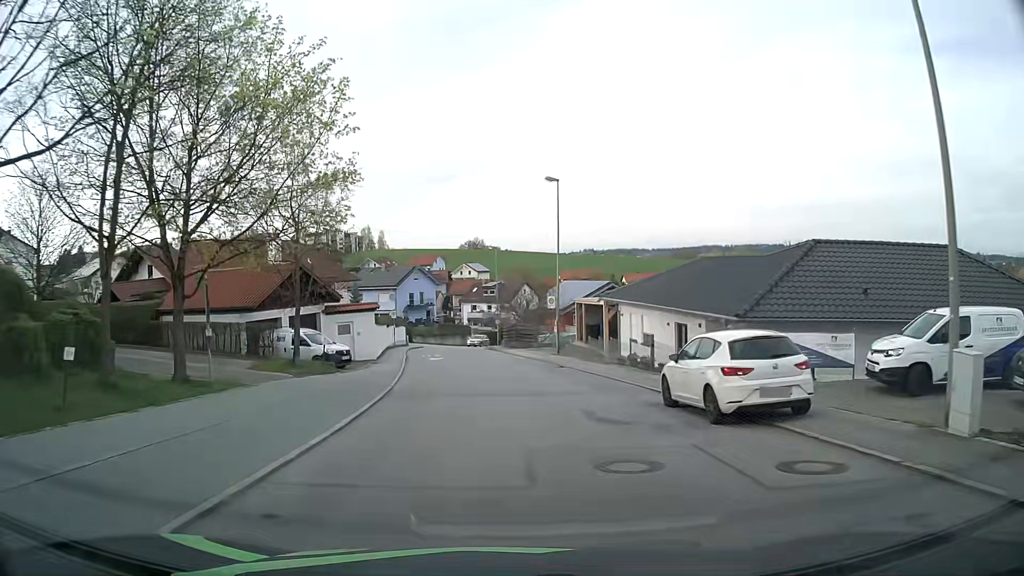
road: residential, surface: asphalt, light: Day
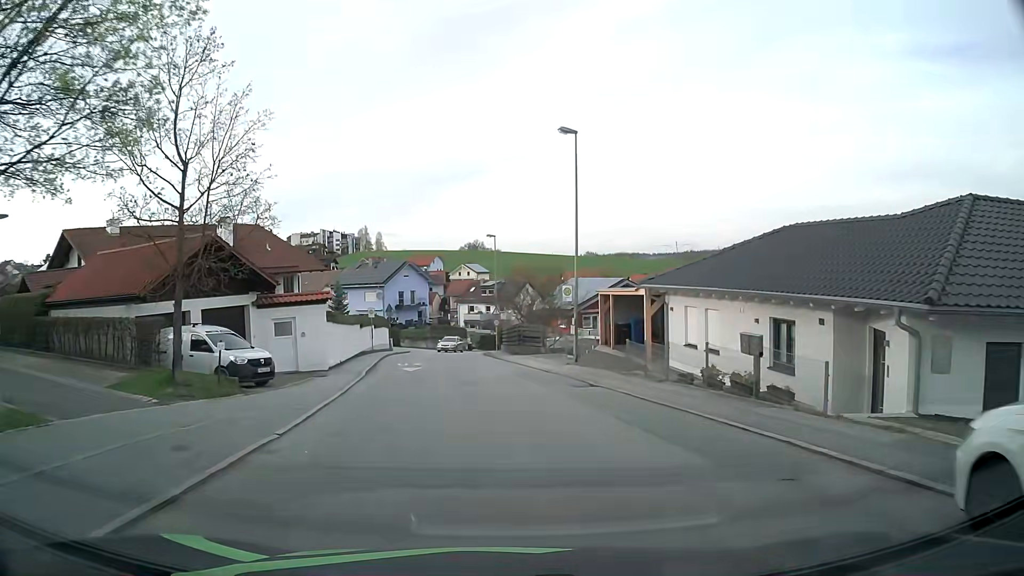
(0.0, +9.6) m; 0°
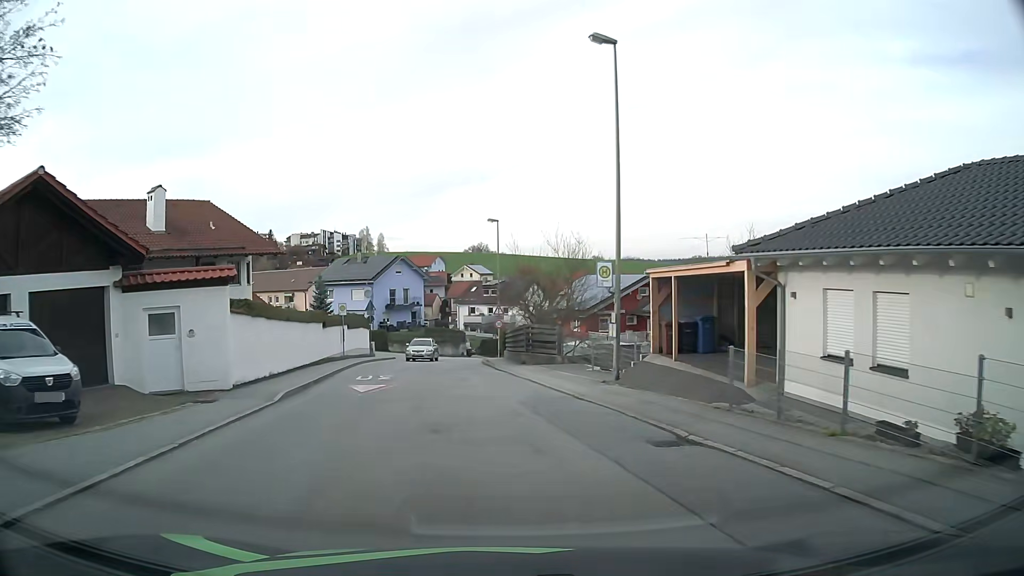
(0.0, +9.6) m; -1°
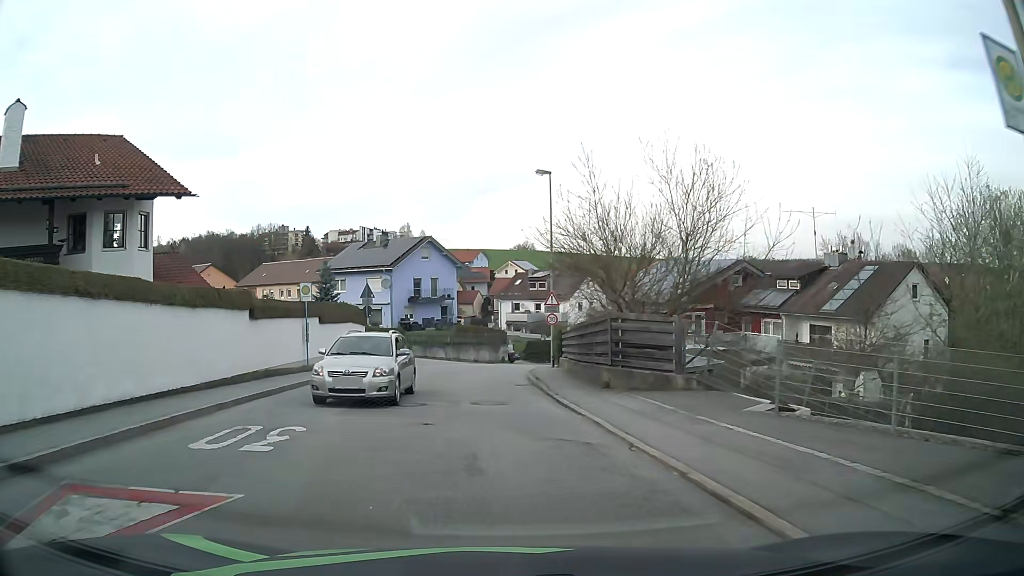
(-0.3, +14.7) m; -3°
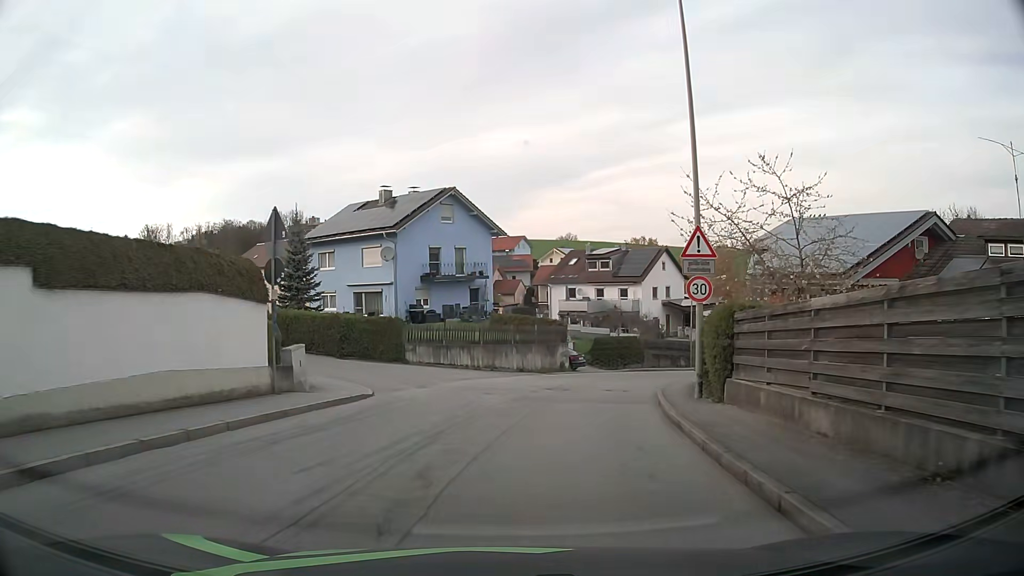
(-1.2, +19.2) m; -4°
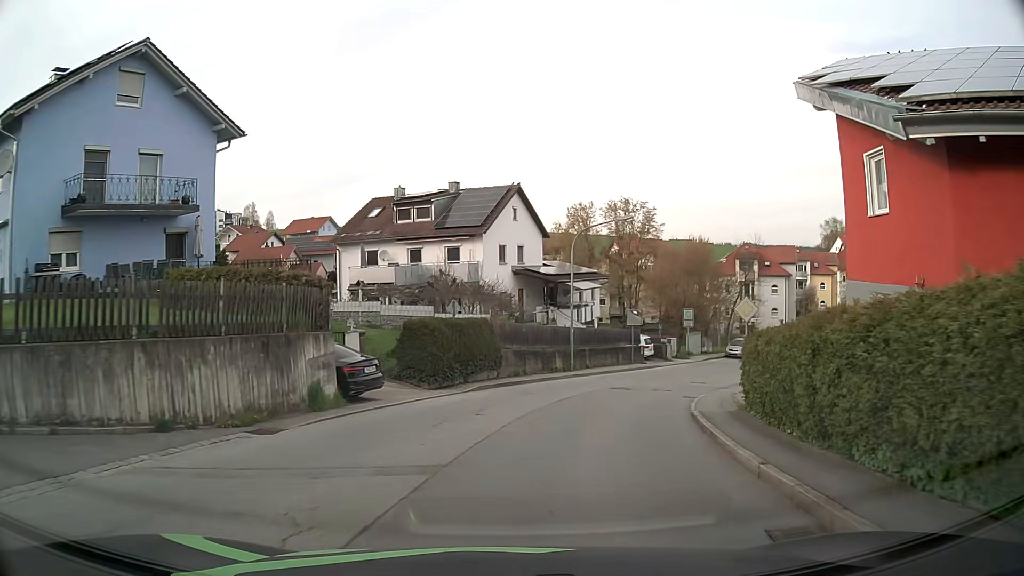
(+2.5, +22.6) m; +15°
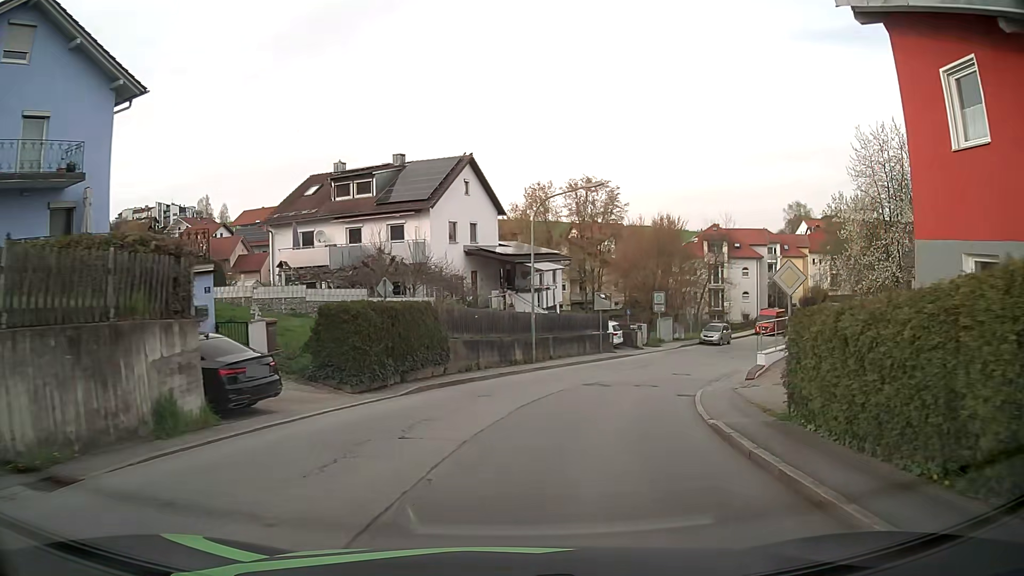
(+0.1, +4.6) m; +3°
